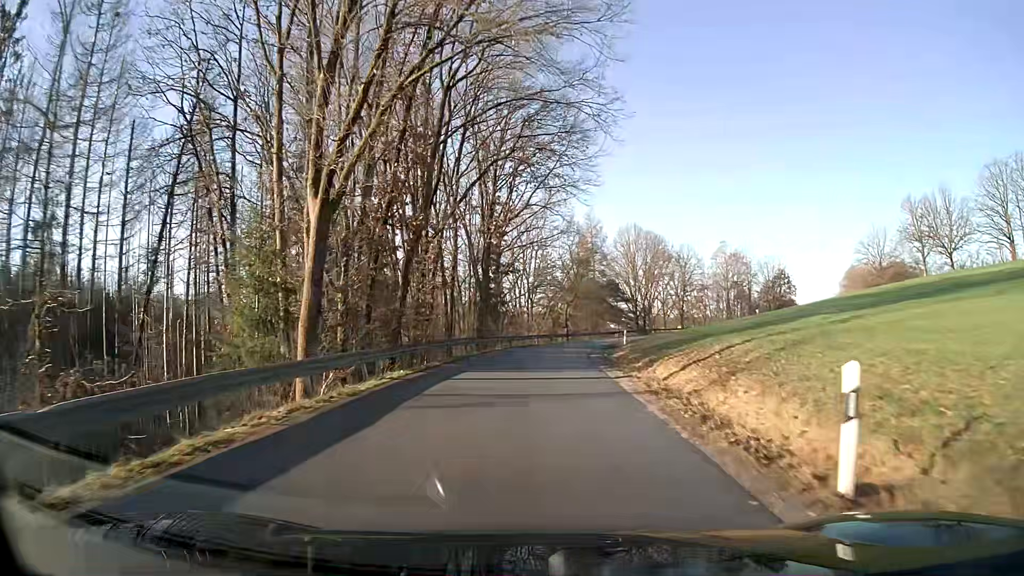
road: residential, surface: asphalt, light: Day
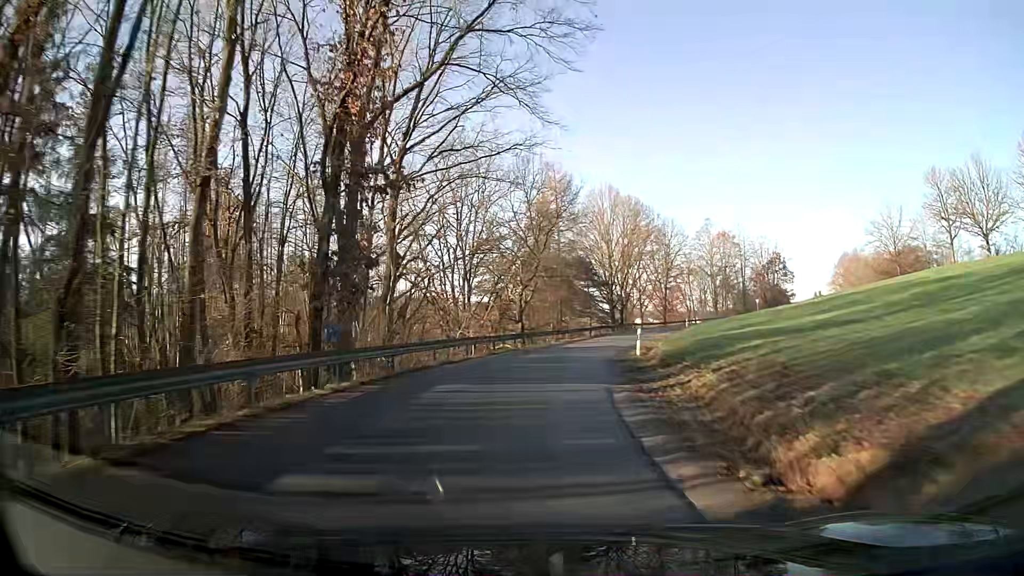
(+0.9, +25.8) m; +4°
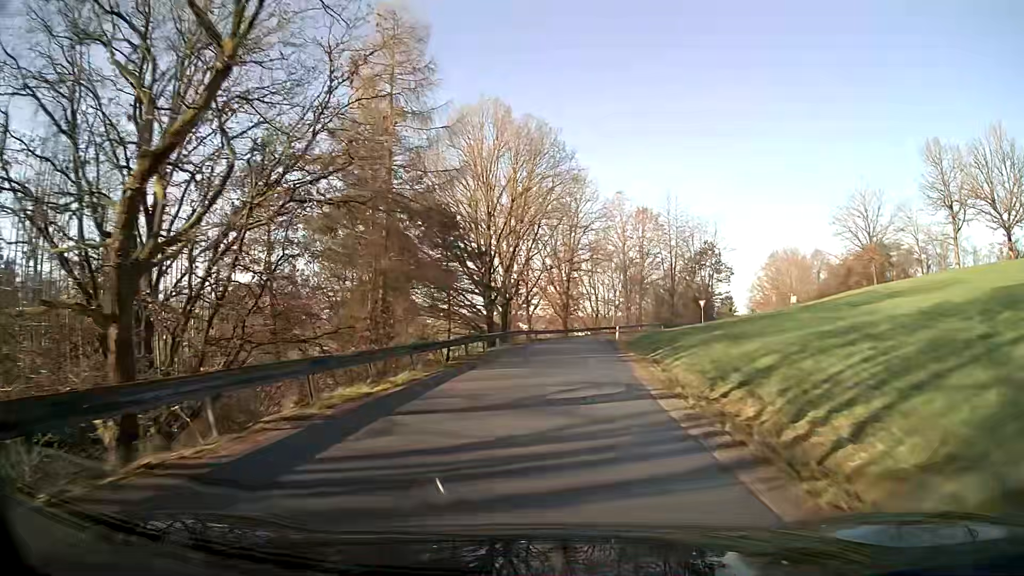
(+3.5, +33.3) m; +12°
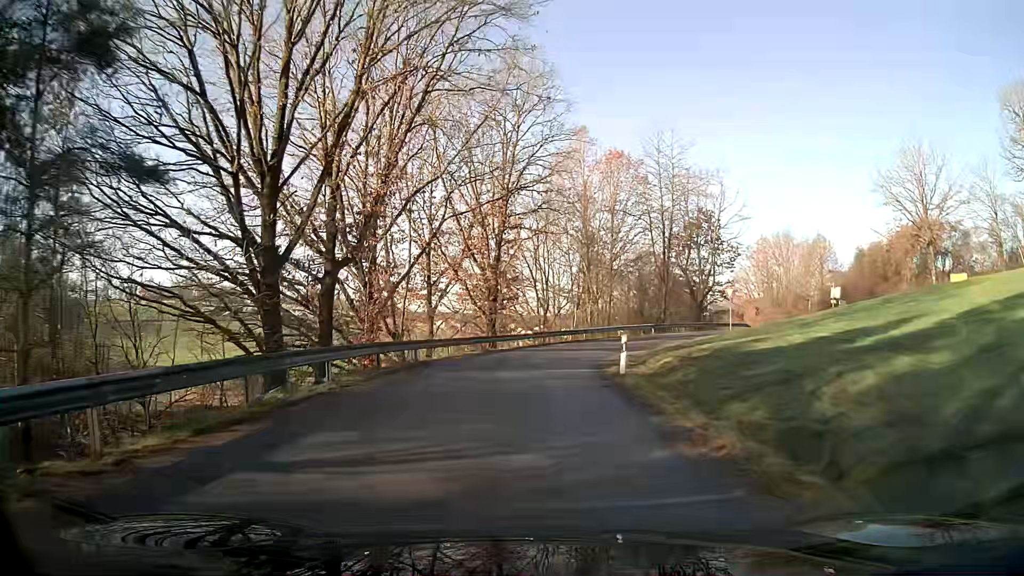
(+1.5, +29.5) m; +4°
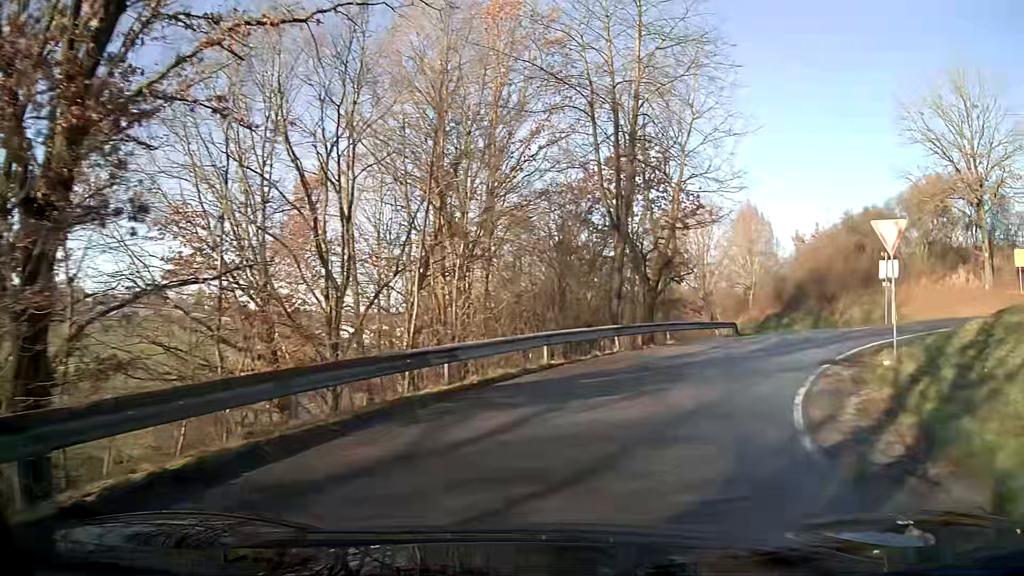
(+1.9, +28.7) m; +17°
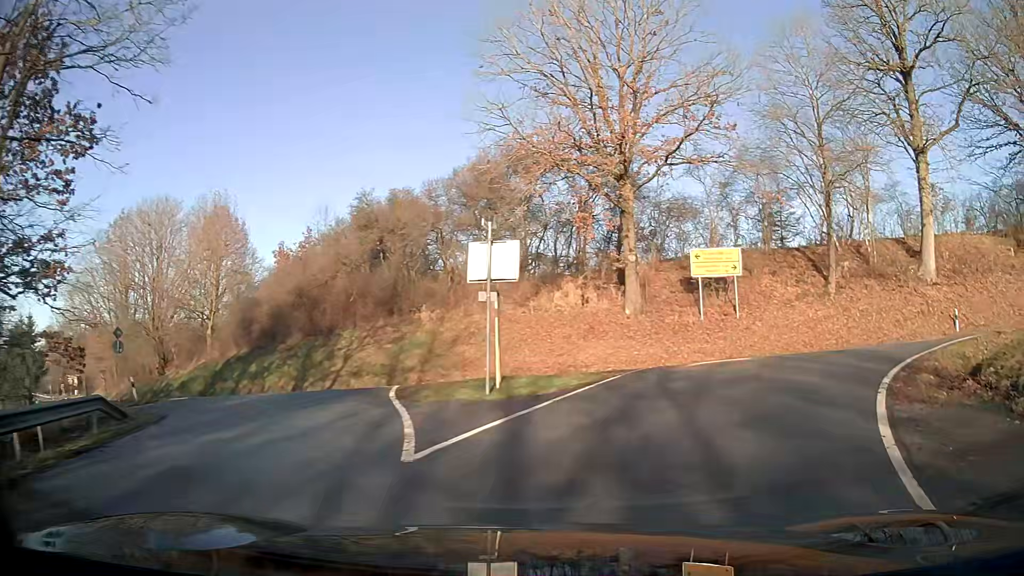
(+7.6, +19.7) m; +44°
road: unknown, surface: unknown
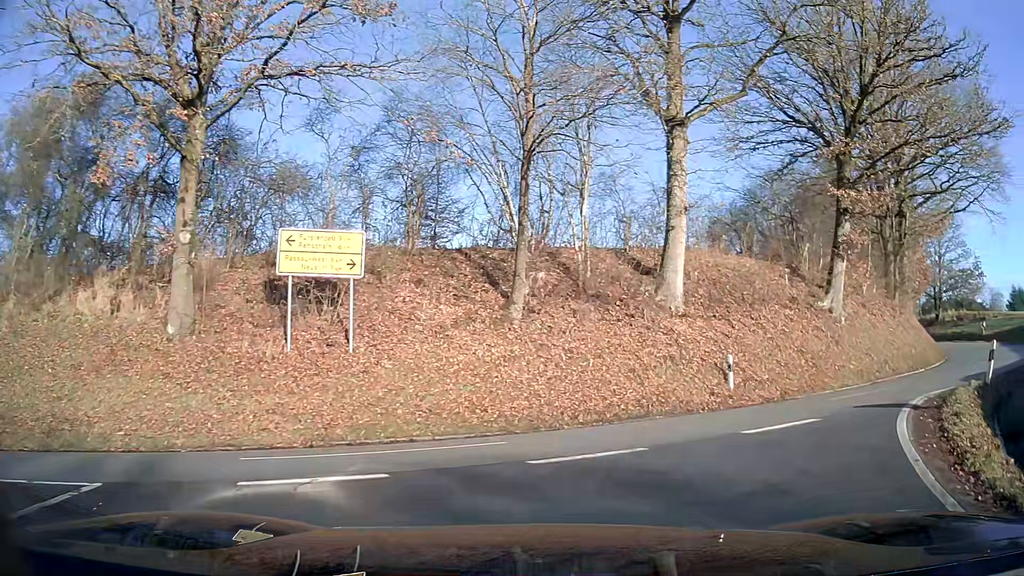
(+3.0, +11.4) m; +31°
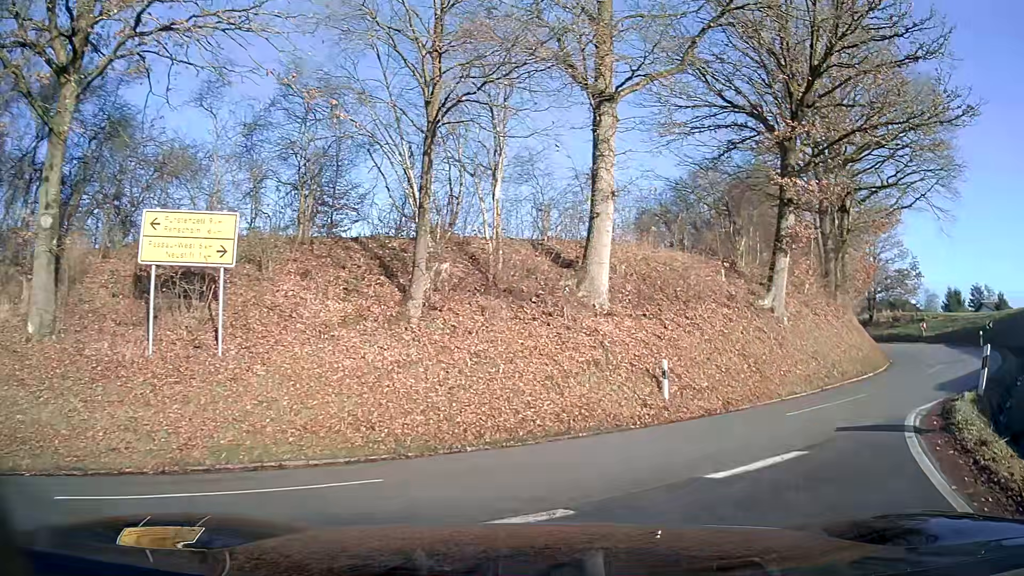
(+0.2, +2.7) m; +7°
